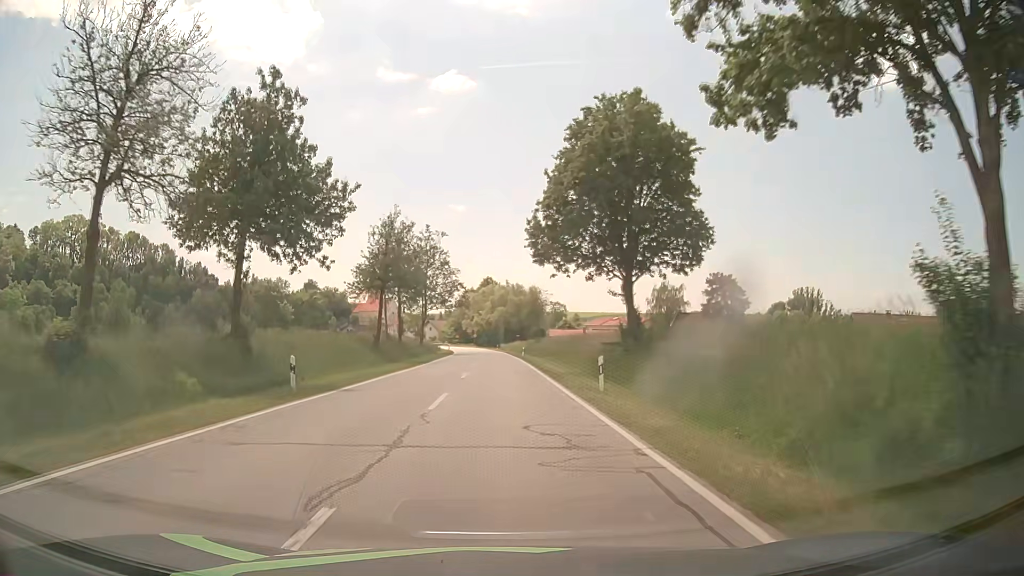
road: secondary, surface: asphalt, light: Day
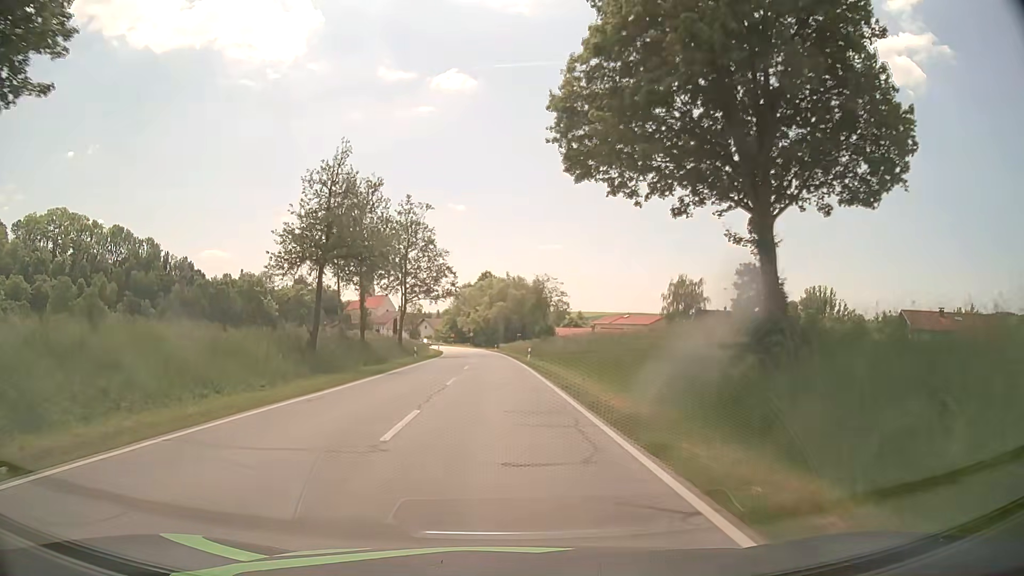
(0.0, +16.2) m; 0°
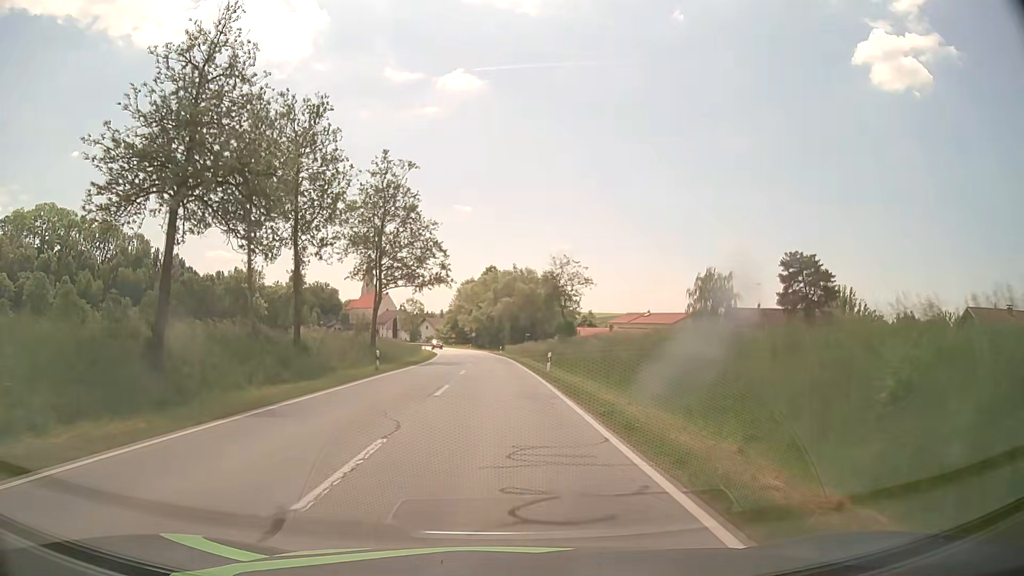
(-0.1, +15.8) m; -1°
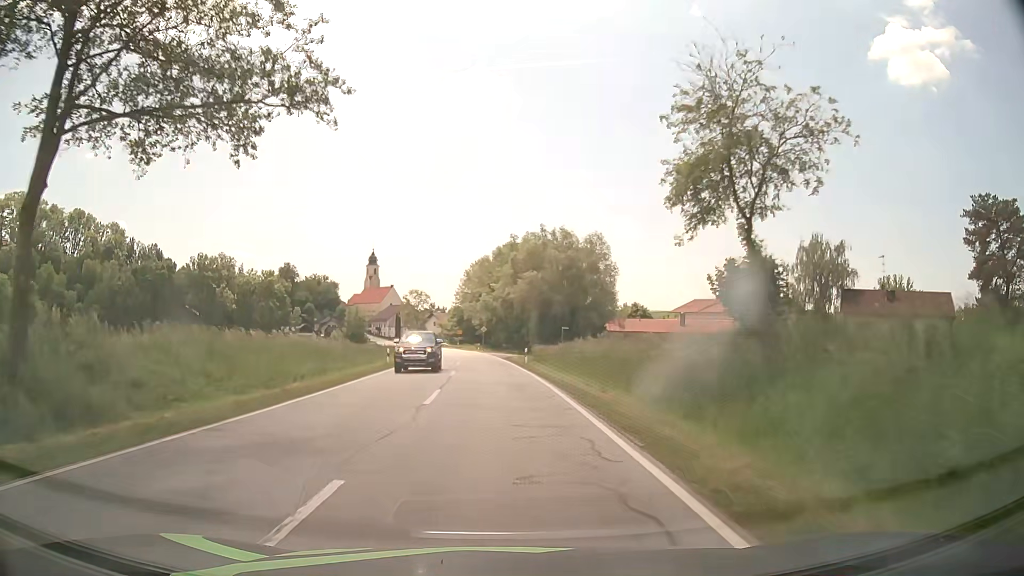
(-0.1, +38.8) m; -1°
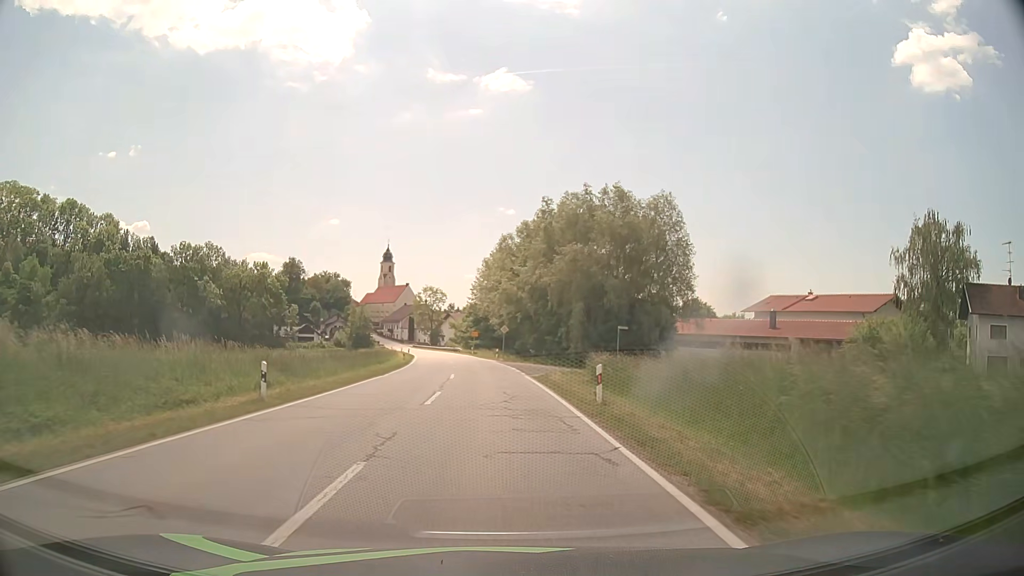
(-0.4, +23.0) m; -2°
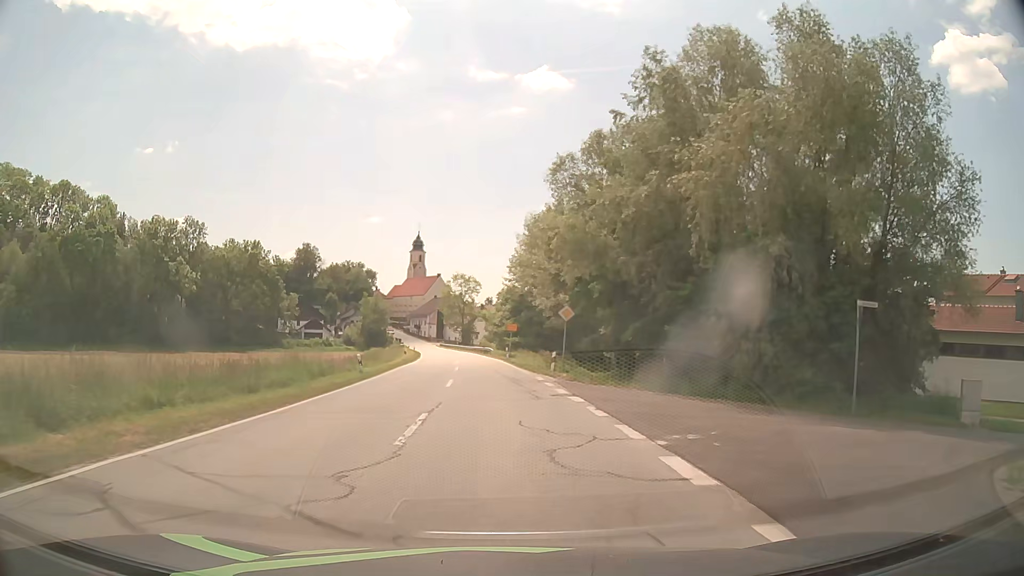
(-0.8, +30.6) m; -3°
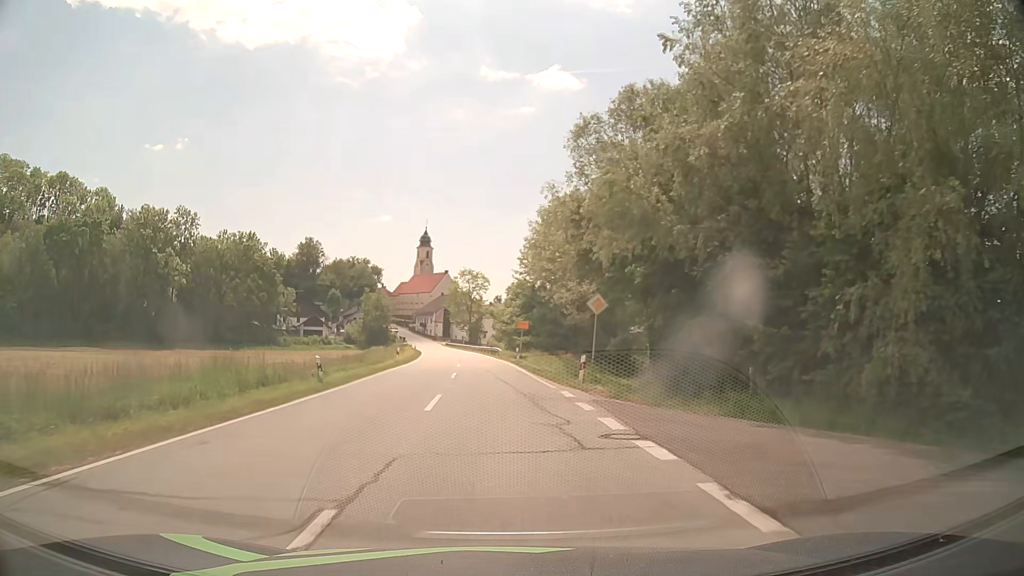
(-0.1, +7.7) m; -1°
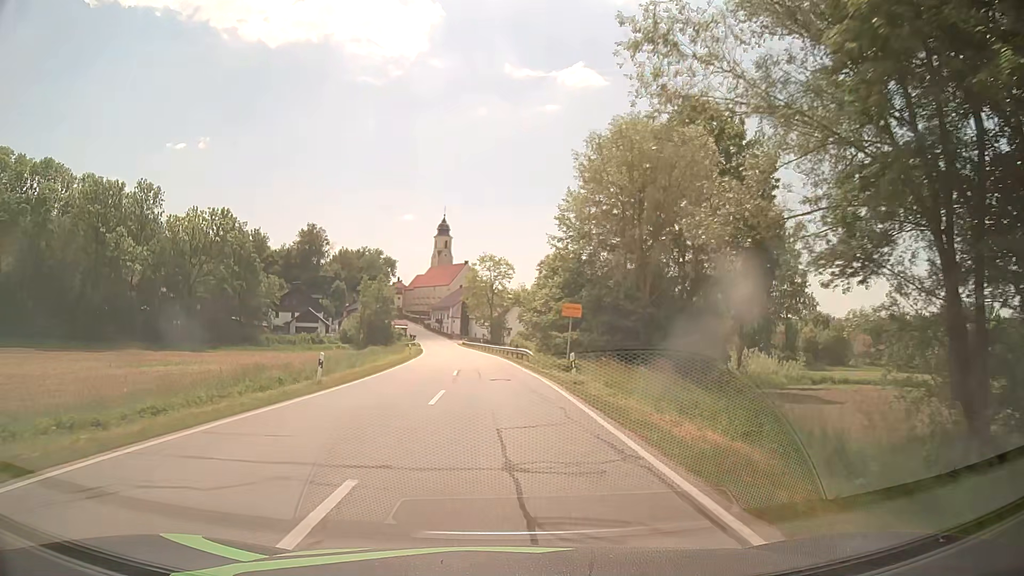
(-0.3, +22.9) m; -2°
(0, +10) (0, +20) (-1, +30) (-1, +40) (-2, +50) (-3, +60) (-4, +70) (-5, +80) (-6, +90) (-7, +100) m
